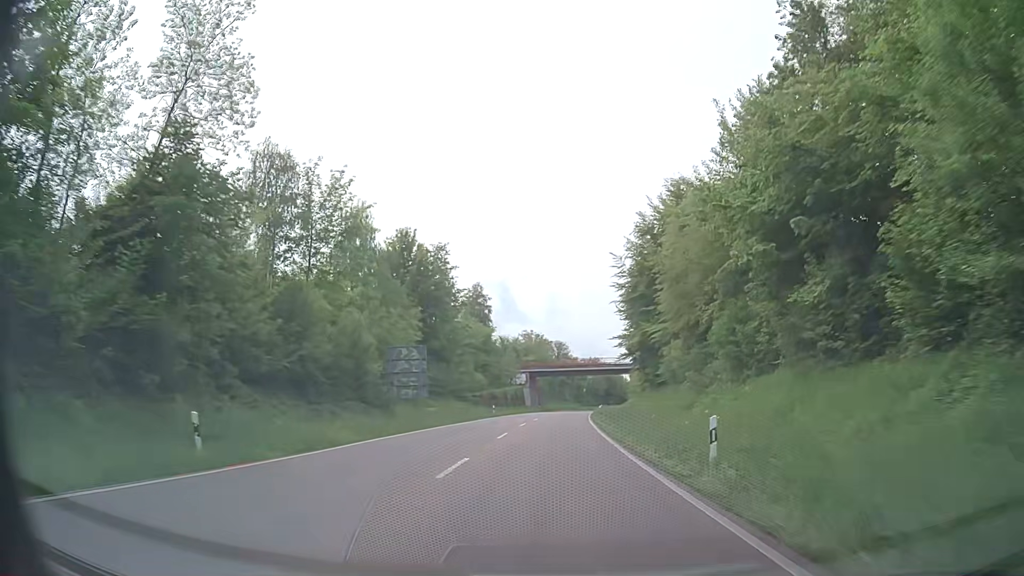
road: primary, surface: asphalt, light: Day
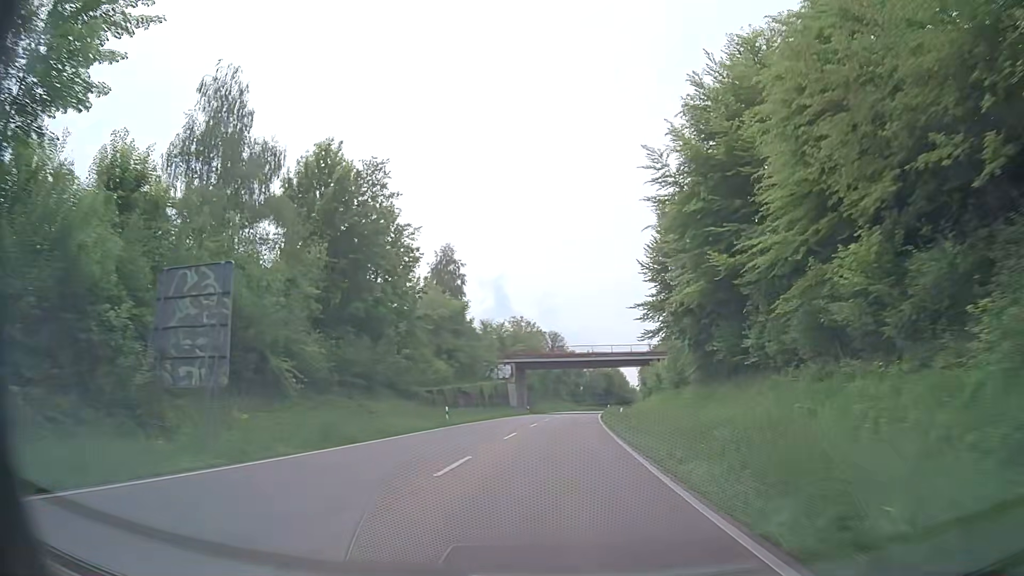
(0.0, +24.0) m; 0°
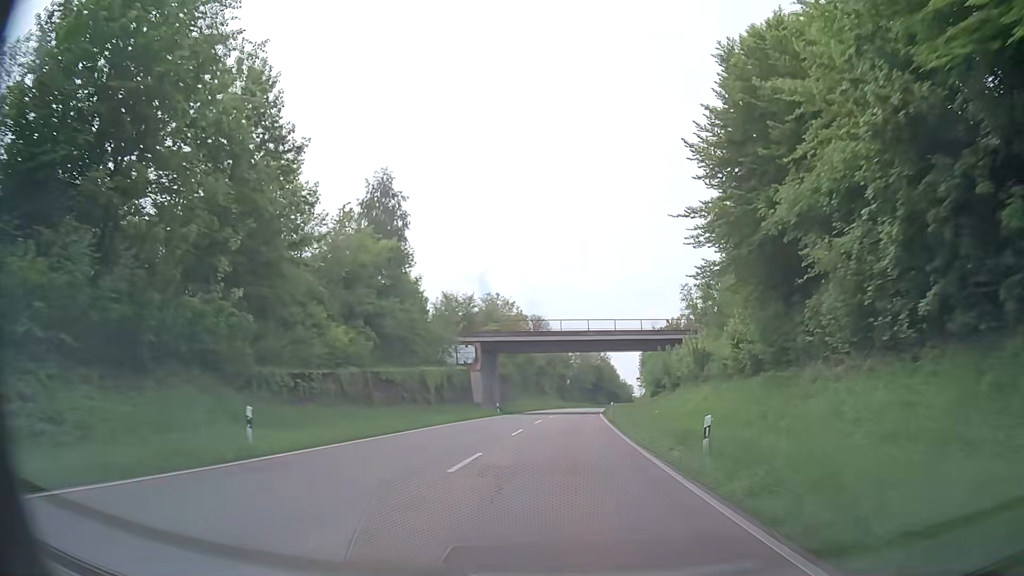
(+0.2, +23.7) m; +1°
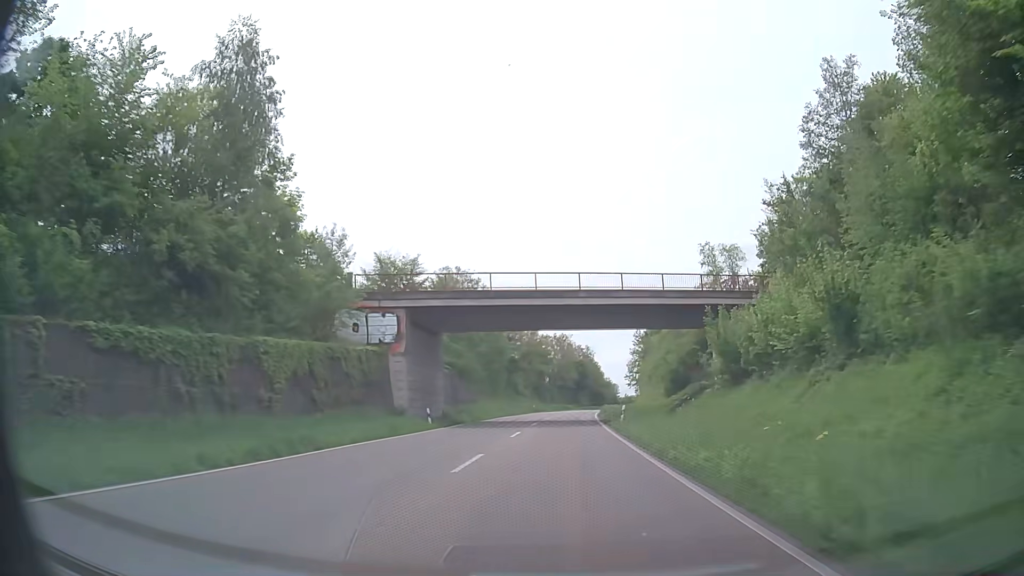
(+0.5, +23.6) m; +3°
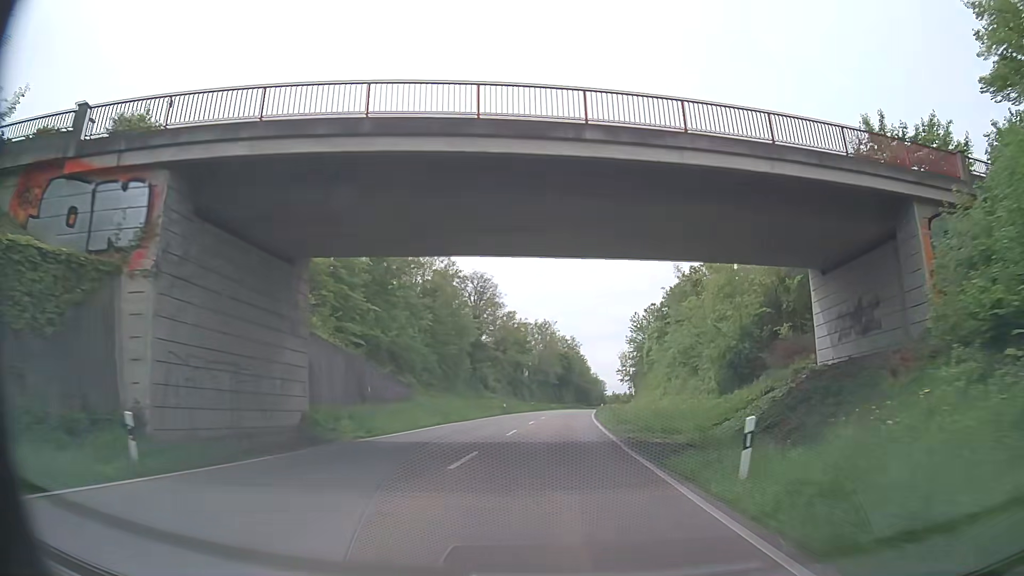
(+0.1, +23.7) m; +1°
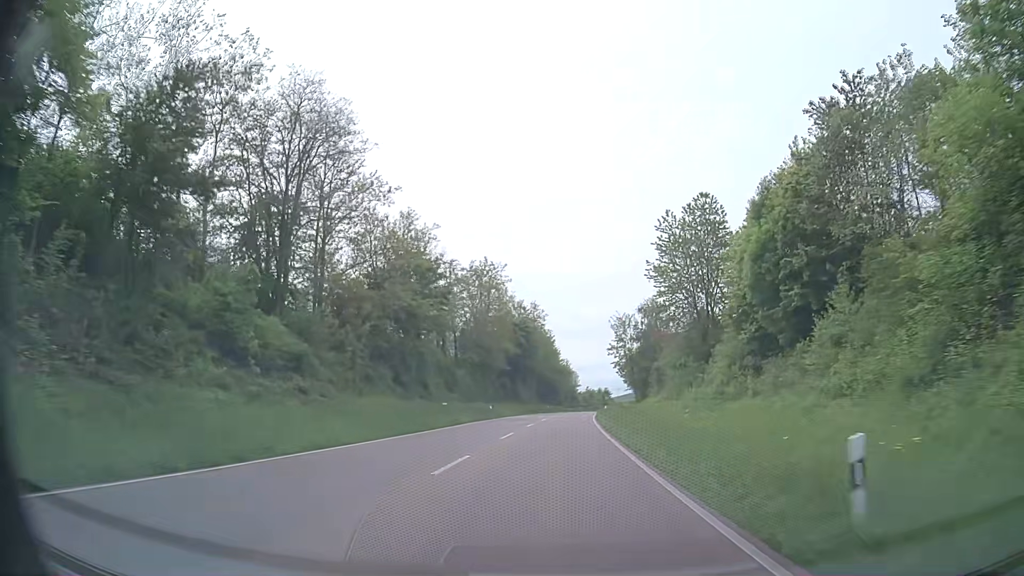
(+1.6, +60.6) m; +3°
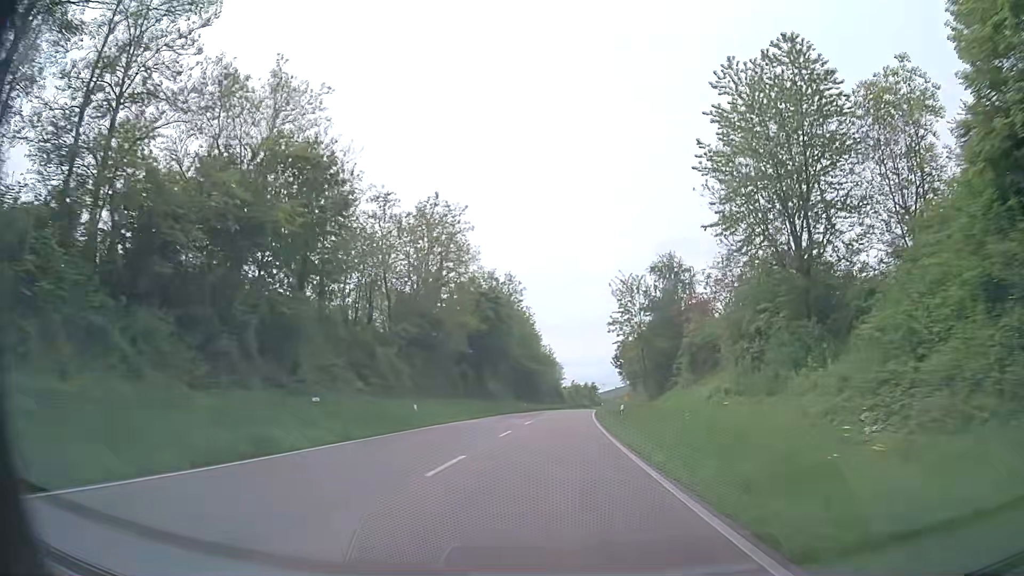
(+0.3, +24.8) m; +2°
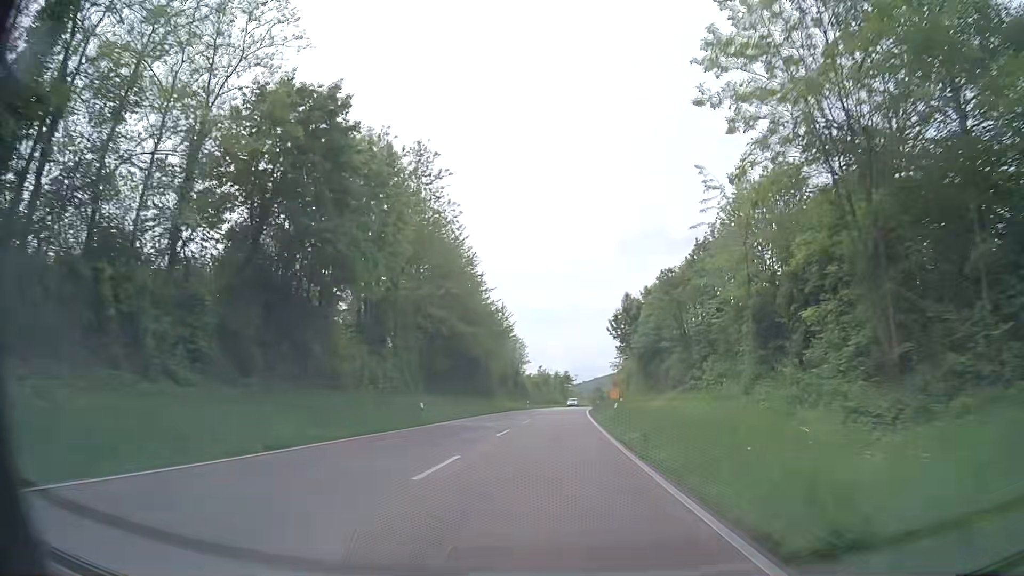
(+1.1, +48.6) m; +3°
(0, +10) (0, +20) (0, +30) (+1, +40) (+1, +50) (+2, +60) (+2, +70) (+3, +80) (+3, +90) (+4, +100) m
